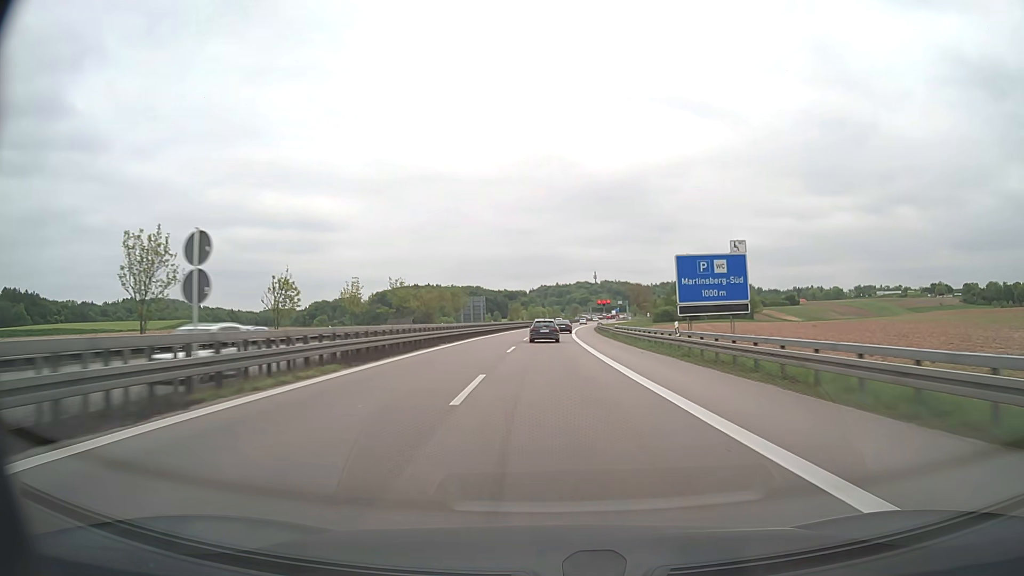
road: motorway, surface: asphalt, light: Day
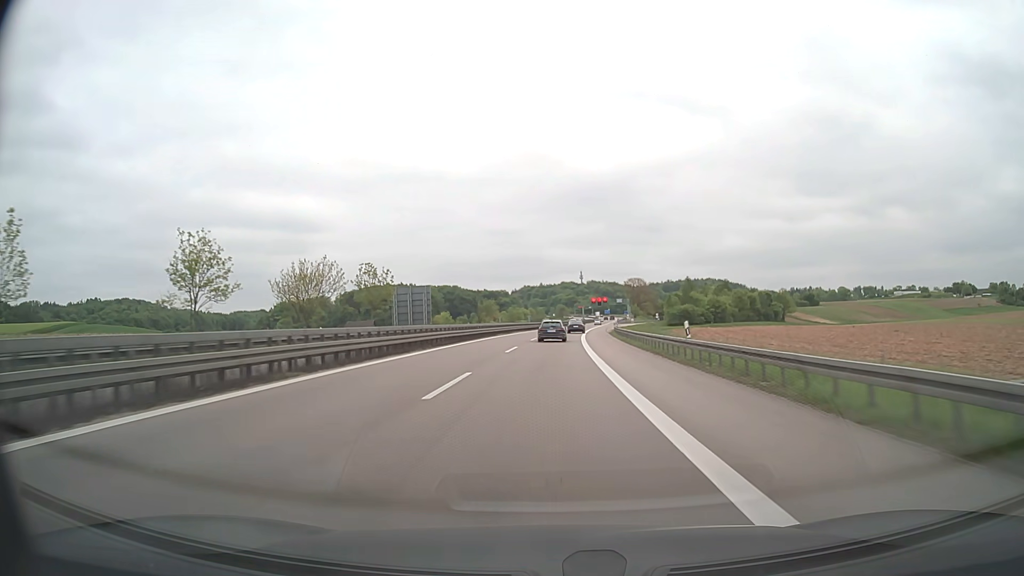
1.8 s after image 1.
(+0.6, +53.7) m; +1°
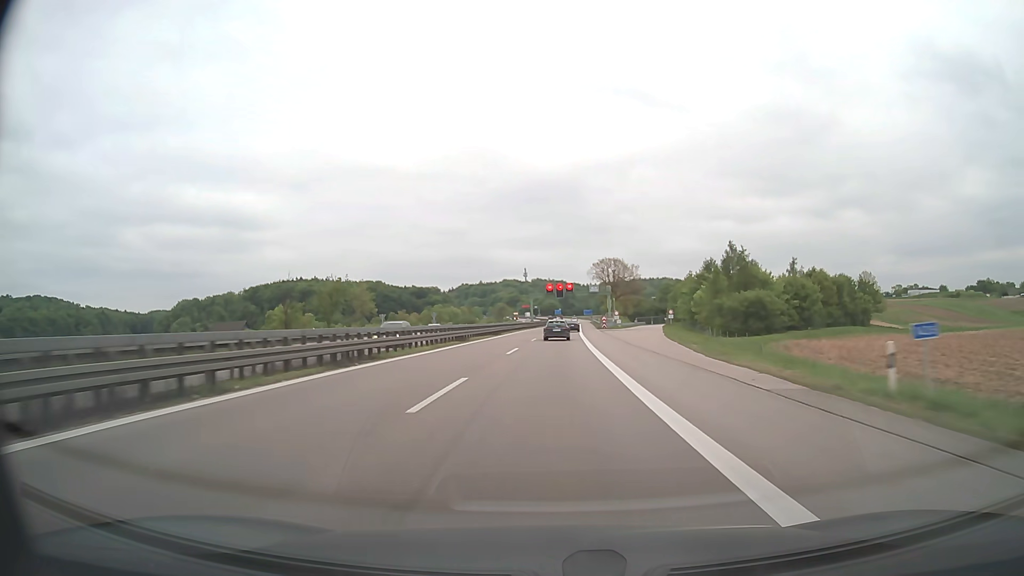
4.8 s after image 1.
(+3.7, +92.6) m; +5°
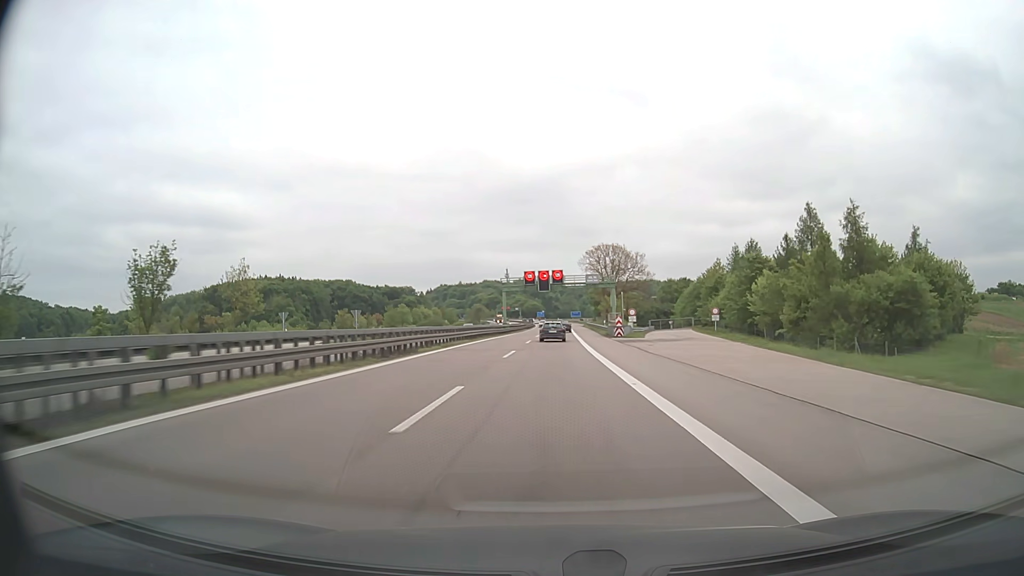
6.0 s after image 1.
(+0.6, +38.1) m; +2°
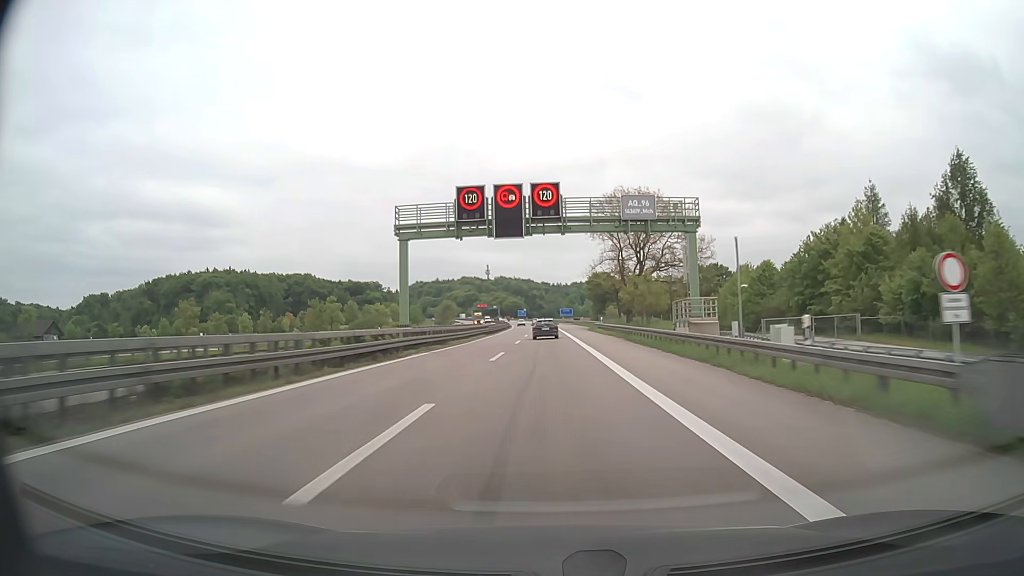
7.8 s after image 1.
(+0.7, +58.0) m; +1°
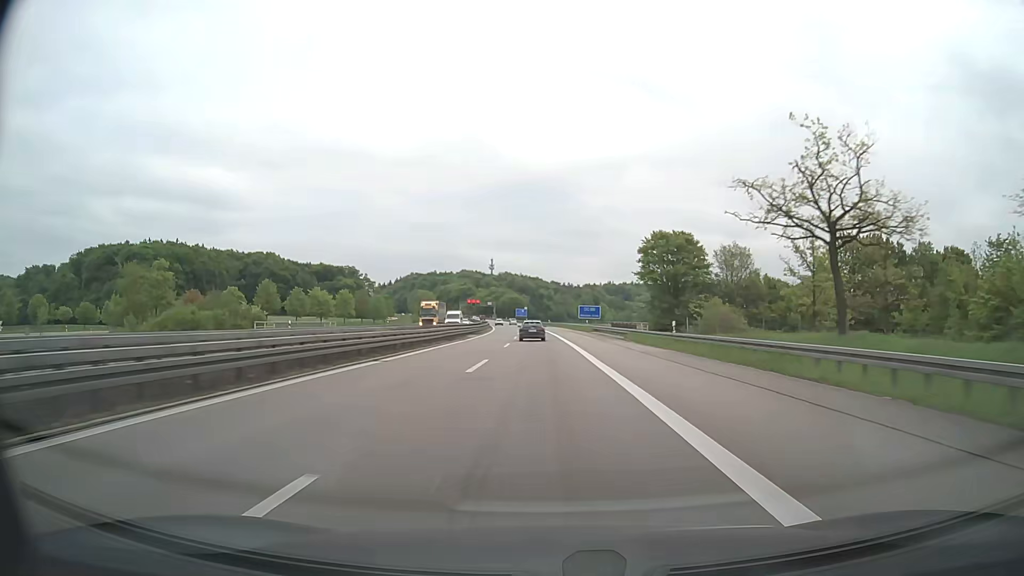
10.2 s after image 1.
(0.0, +78.1) m; -1°
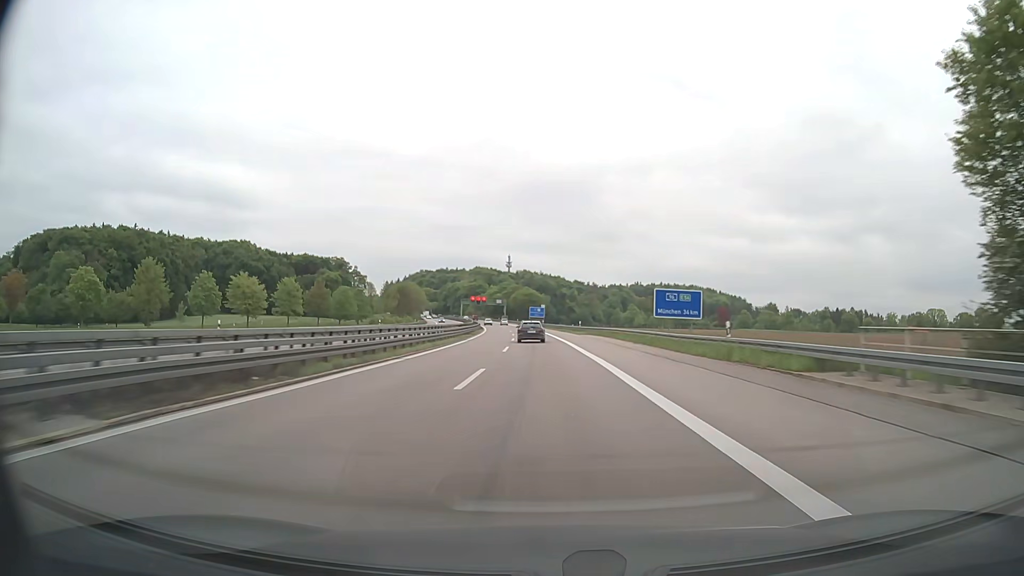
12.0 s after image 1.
(-0.7, +58.8) m; -2°
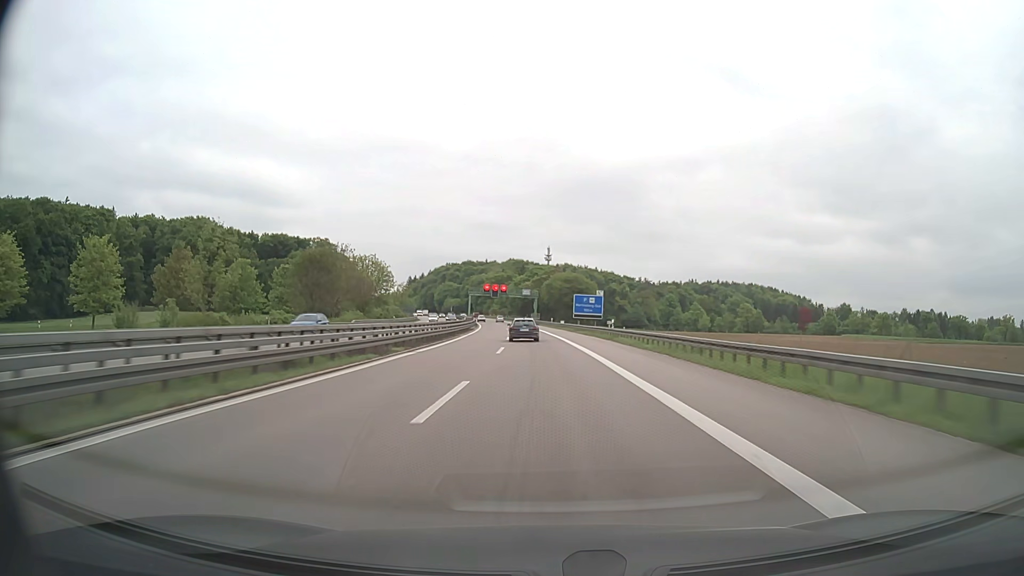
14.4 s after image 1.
(-2.1, +77.8) m; -3°
(0, +10) (0, +20) (0, +30) (-1, +40) (-1, +50) (-2, +60) (-2, +70) (-3, +80) (-4, +90) (-5, +100) m
